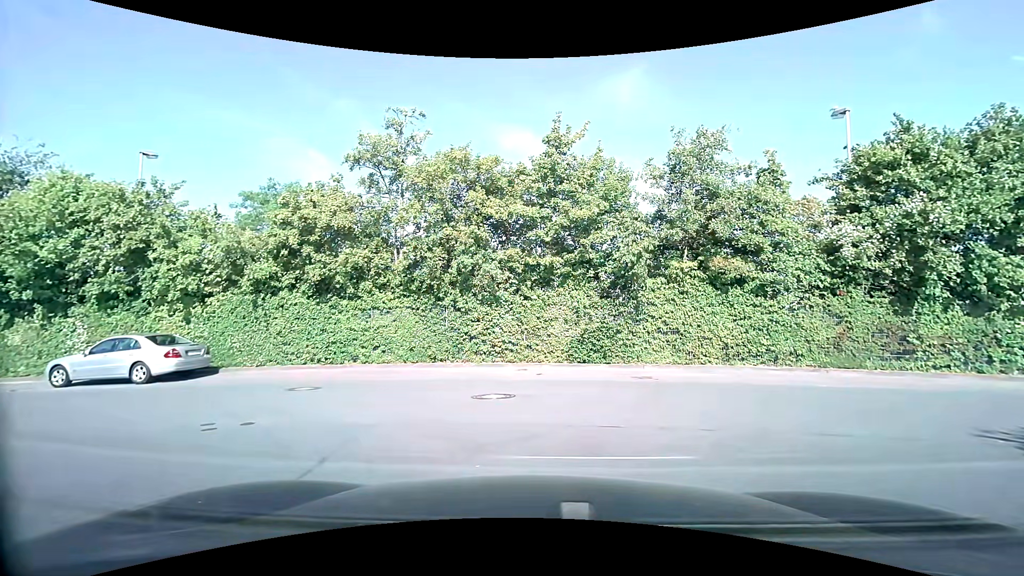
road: unclassified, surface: asphalt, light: Day
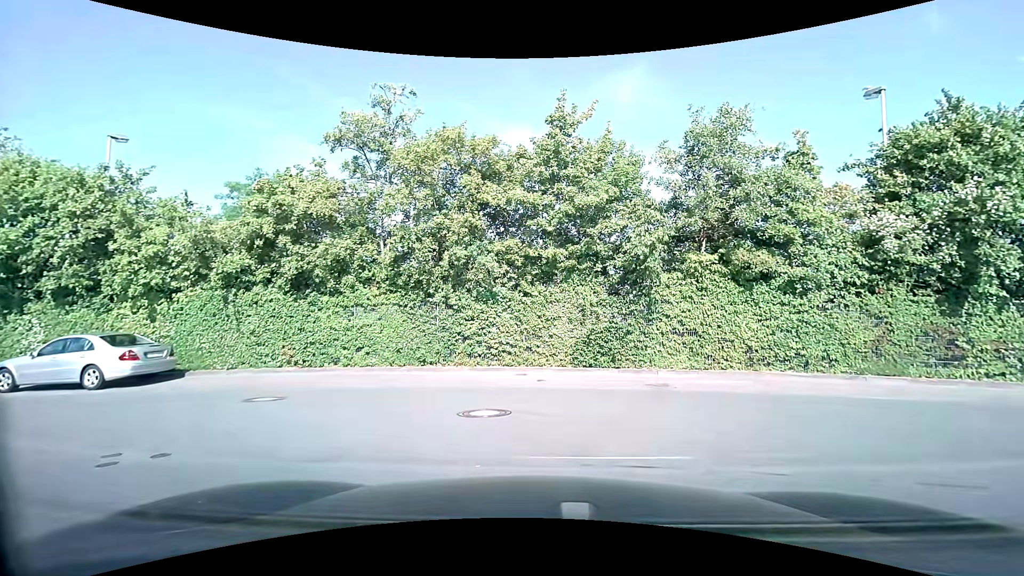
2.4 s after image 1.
(0.0, +1.7) m; 0°
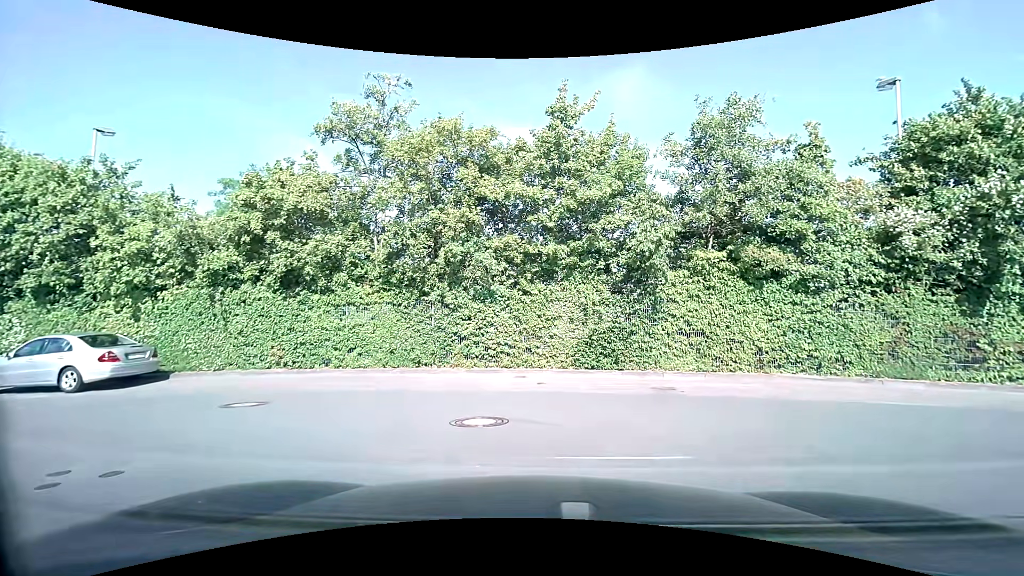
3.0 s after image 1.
(0.0, +0.6) m; 0°
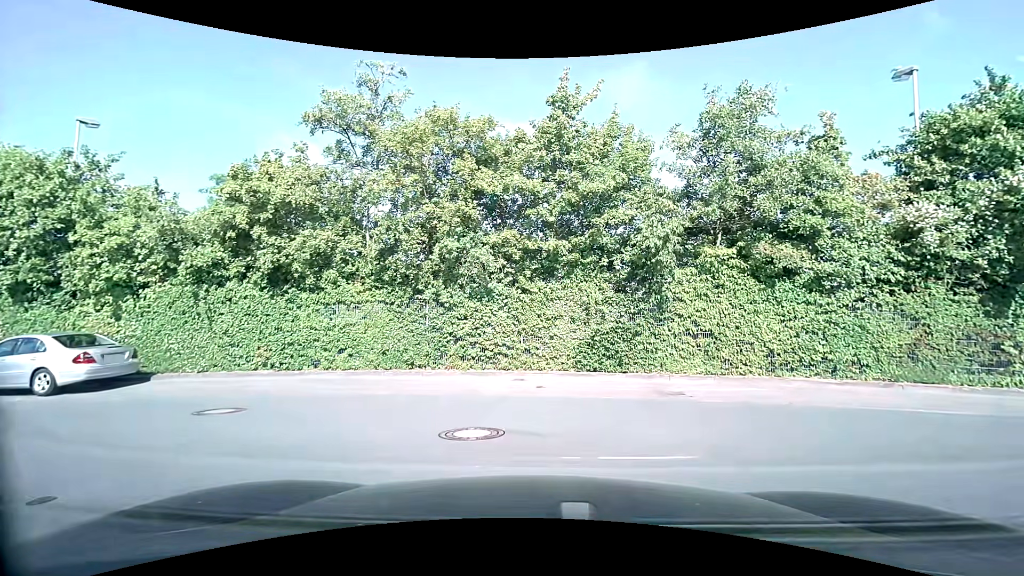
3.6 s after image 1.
(0.0, +0.7) m; 0°
